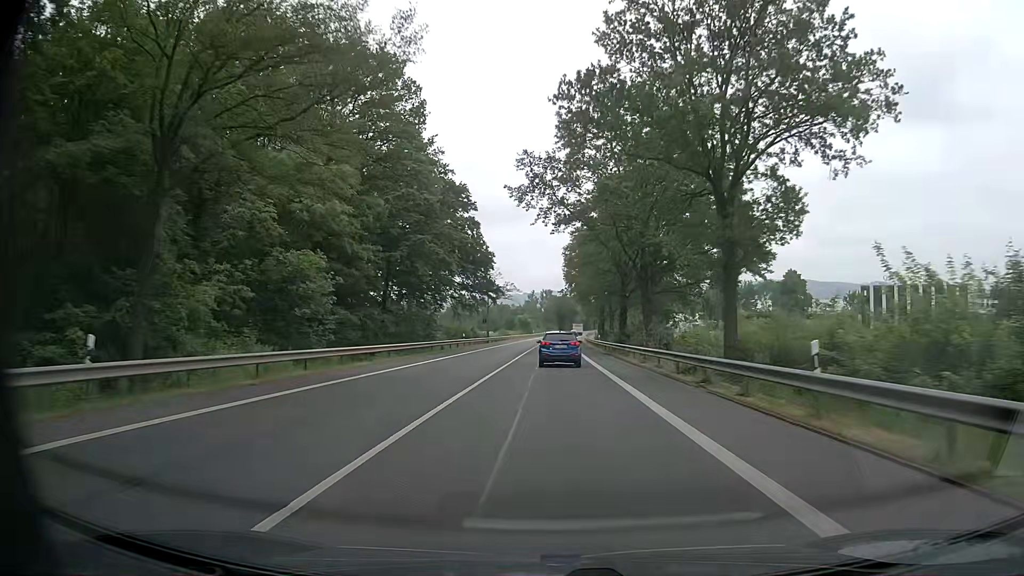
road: primary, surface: asphalt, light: Day
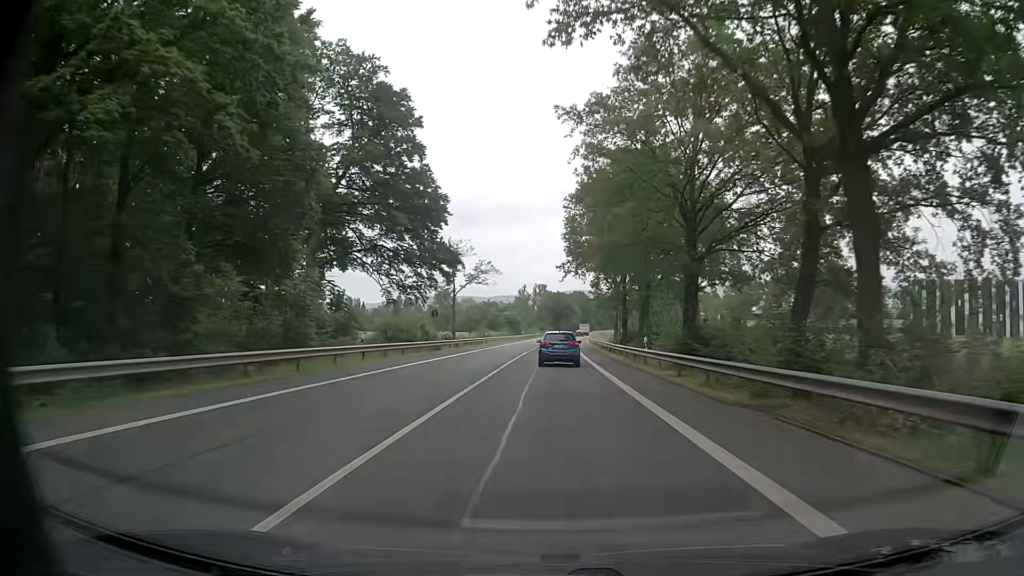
(+0.1, +32.9) m; +1°
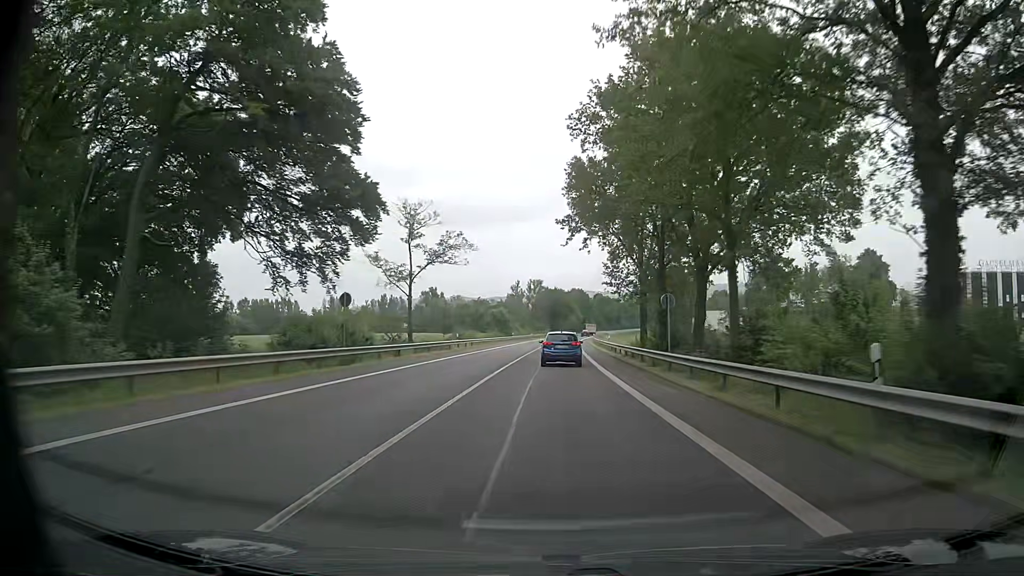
(0.0, +21.8) m; +1°
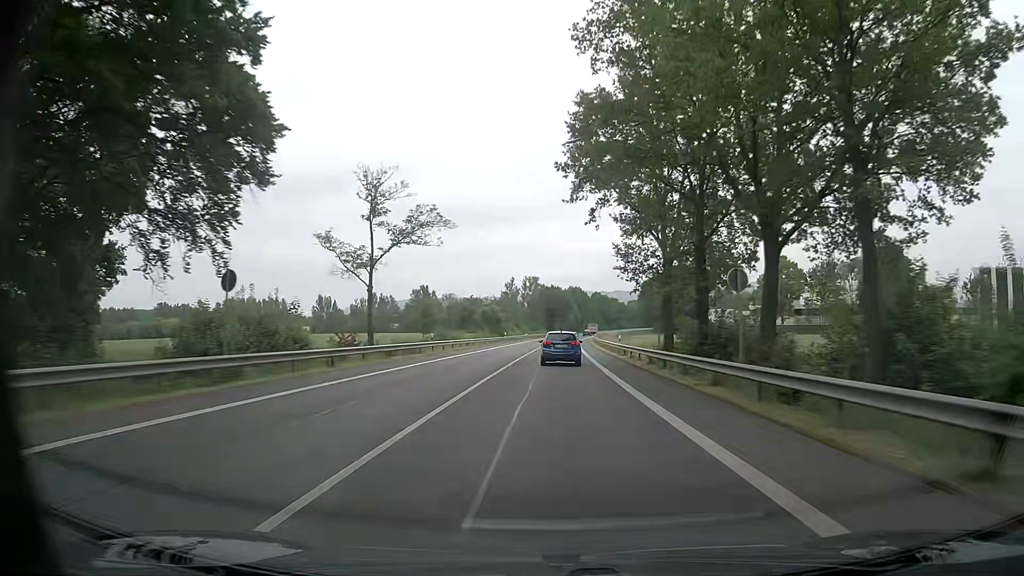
(-0.1, +10.9) m; 0°
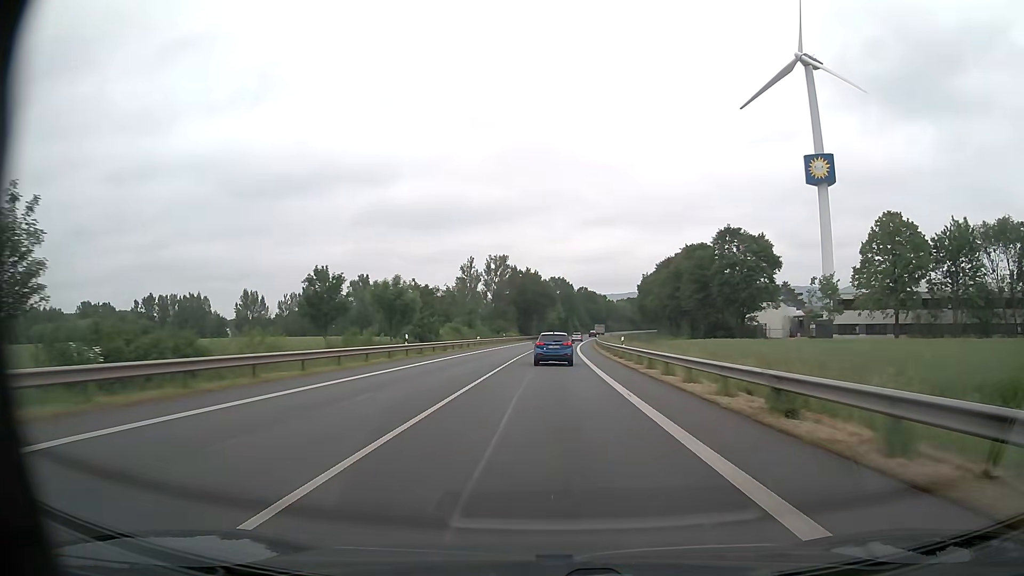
(+0.9, +54.6) m; +2°
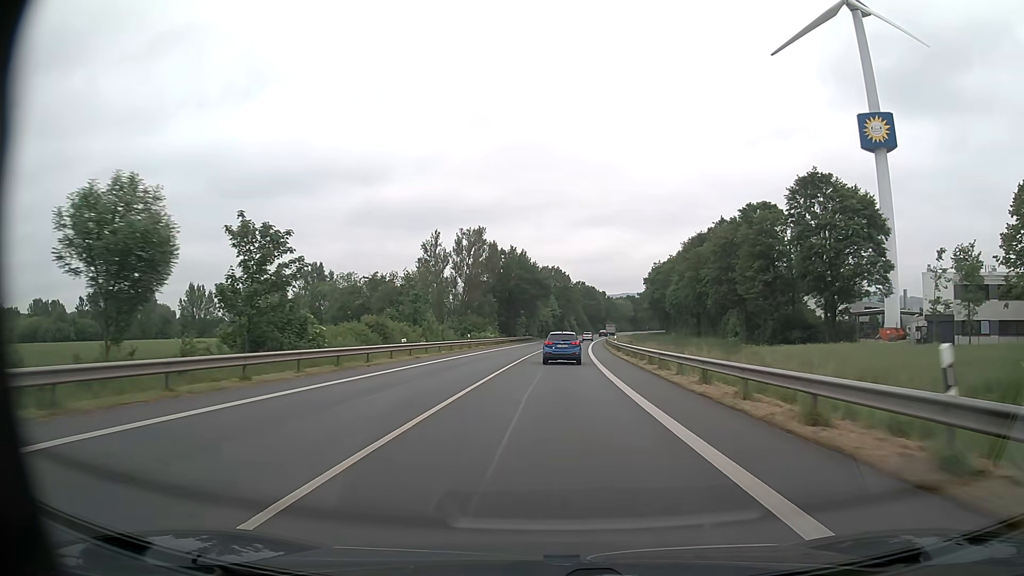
(+0.2, +33.3) m; +1°
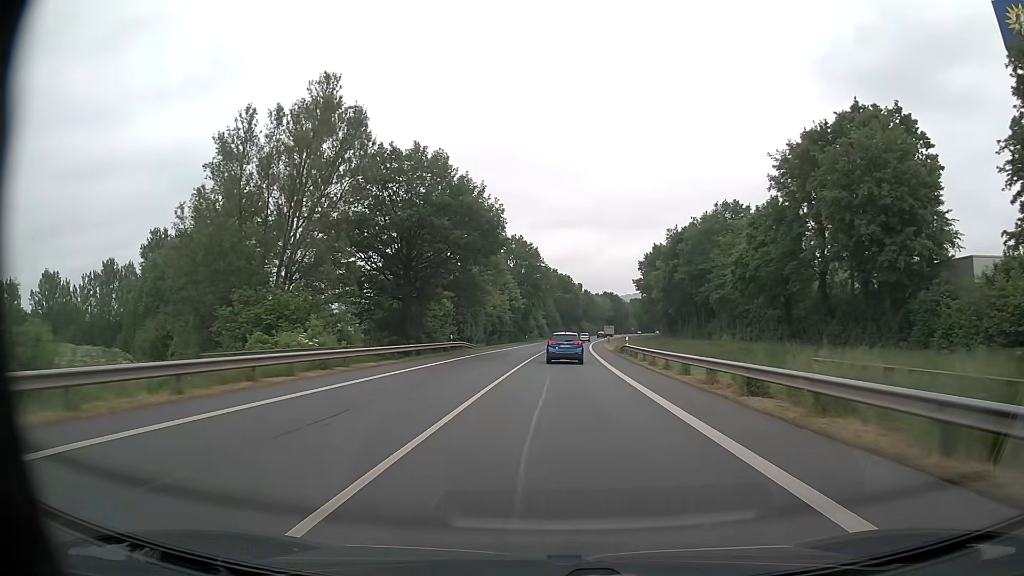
(+1.1, +55.9) m; +3°
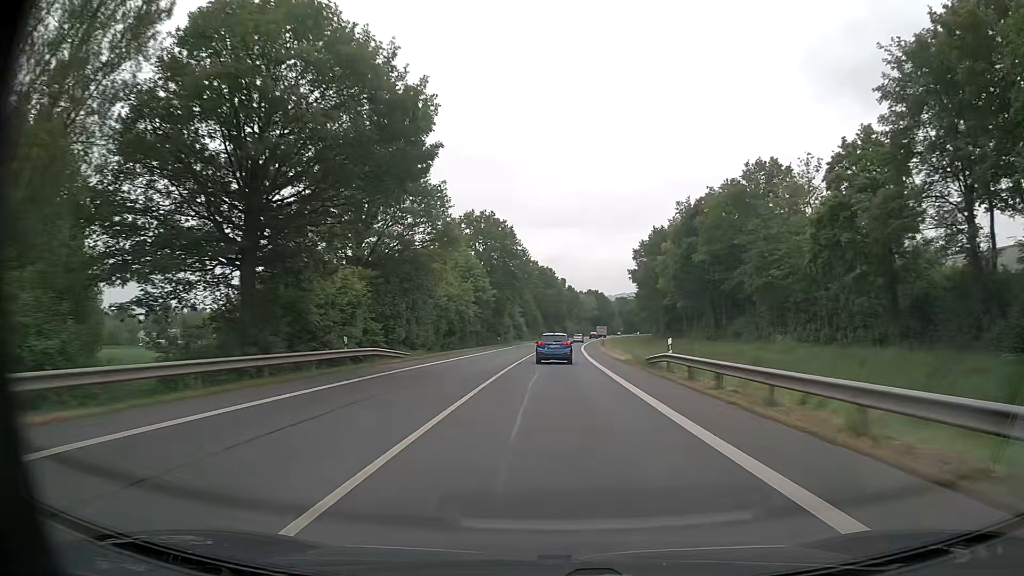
(+0.3, +22.5) m; +2°
(0, +10) (0, +20) (0, +30) (+1, +40) (+1, +50) (+1, +60) (+2, +70) (+2, +80) (+3, +90) (+4, +100) m
